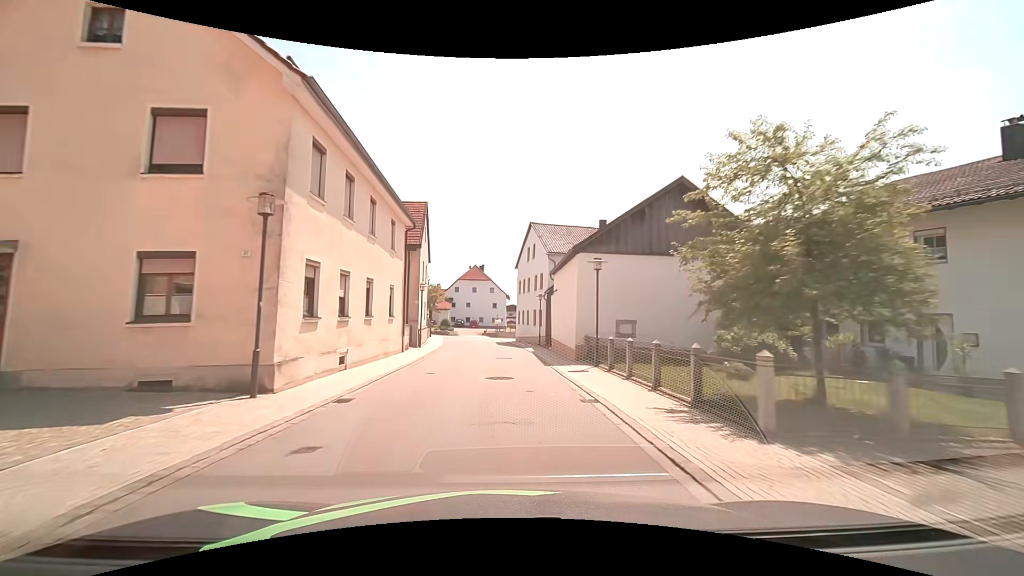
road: tertiary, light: Day
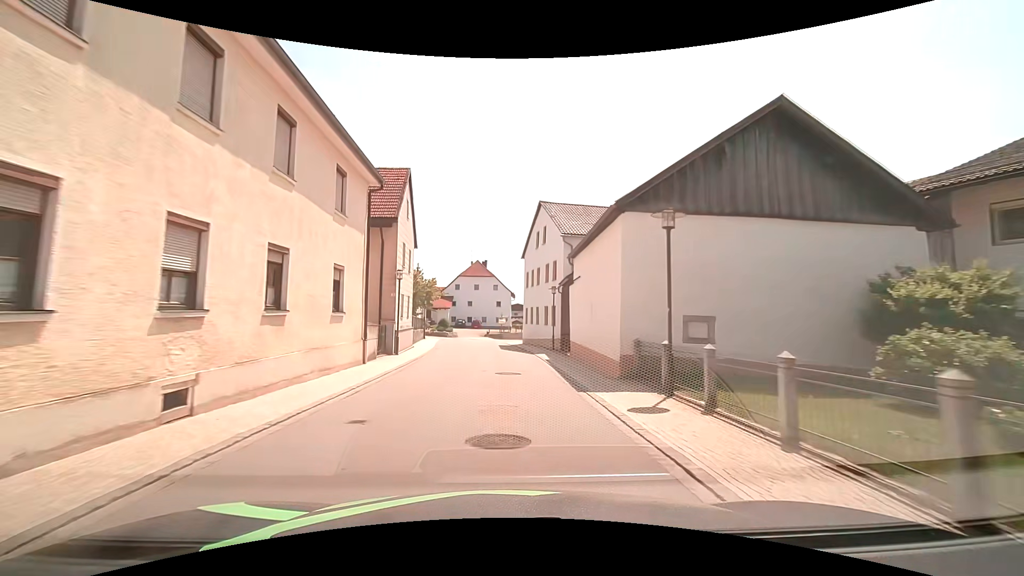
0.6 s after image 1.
(0.0, +7.4) m; -1°
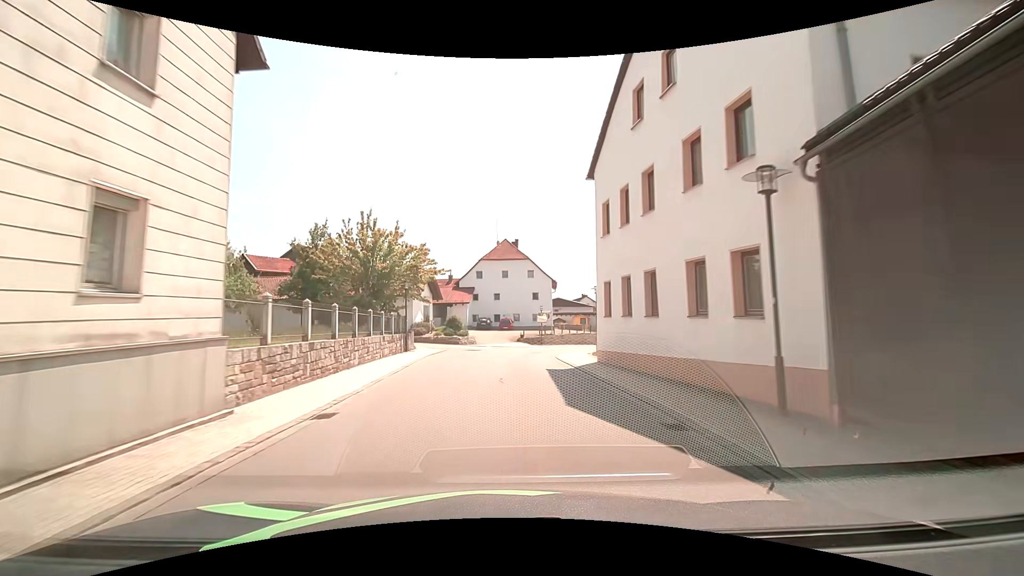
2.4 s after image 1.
(-0.6, +22.4) m; -4°
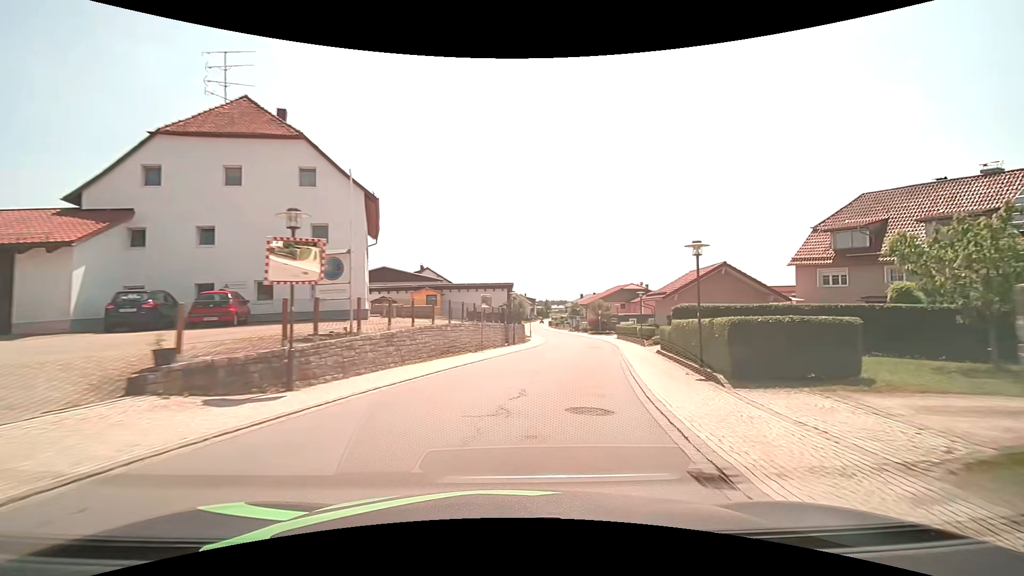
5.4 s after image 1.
(+3.6, +37.3) m; +19°
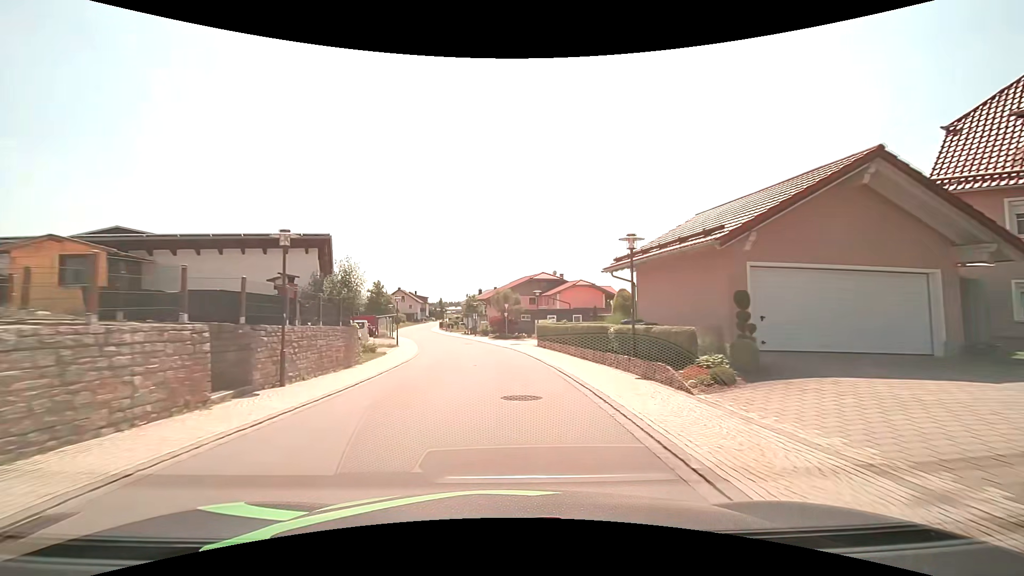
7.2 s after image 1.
(+3.1, +22.6) m; +12°
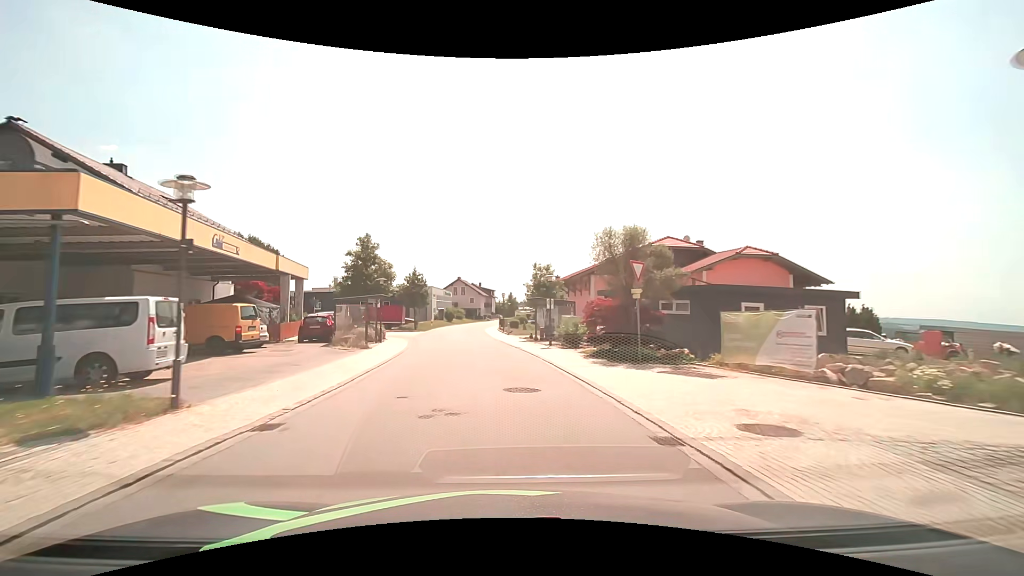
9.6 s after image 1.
(-1.6, +30.6) m; -8°
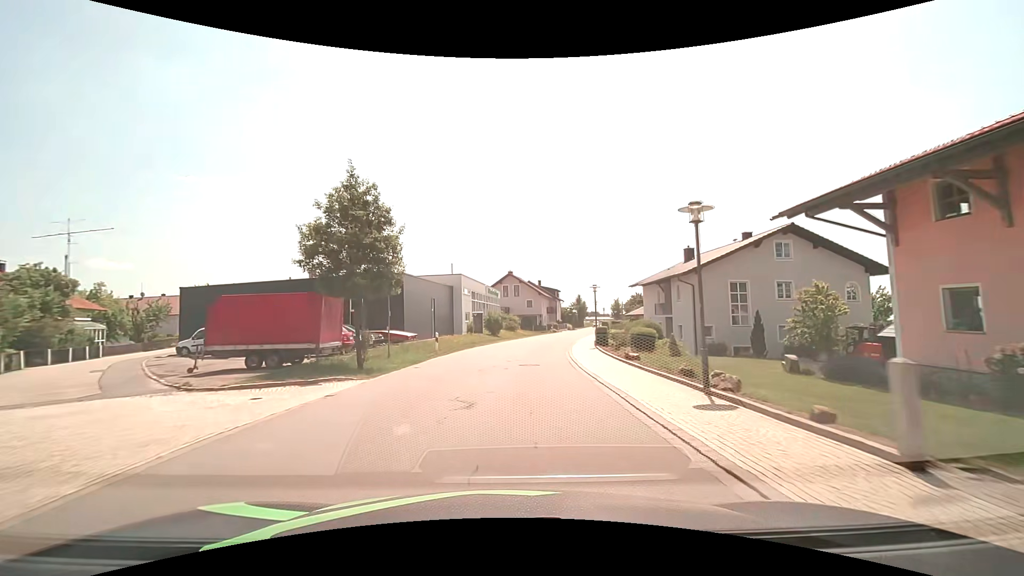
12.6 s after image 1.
(-3.1, +37.7) m; -7°
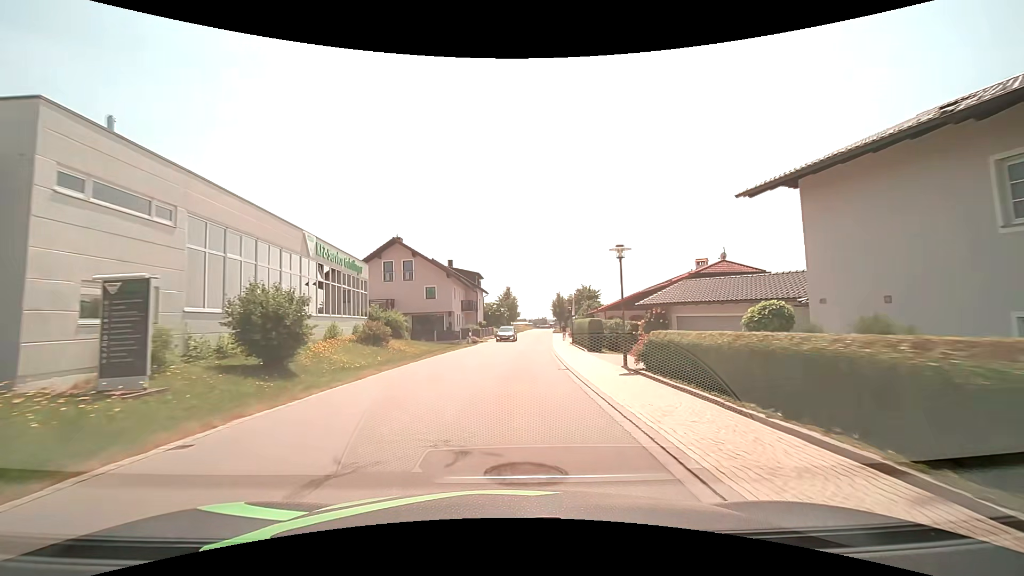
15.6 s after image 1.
(+3.1, +37.7) m; +9°
(0, +10) (+1, +20) (+1, +30) (+2, +40) (+3, +50) (+4, +60) (+5, +70) (+6, +80) (+7, +90) (+8, +100) m
